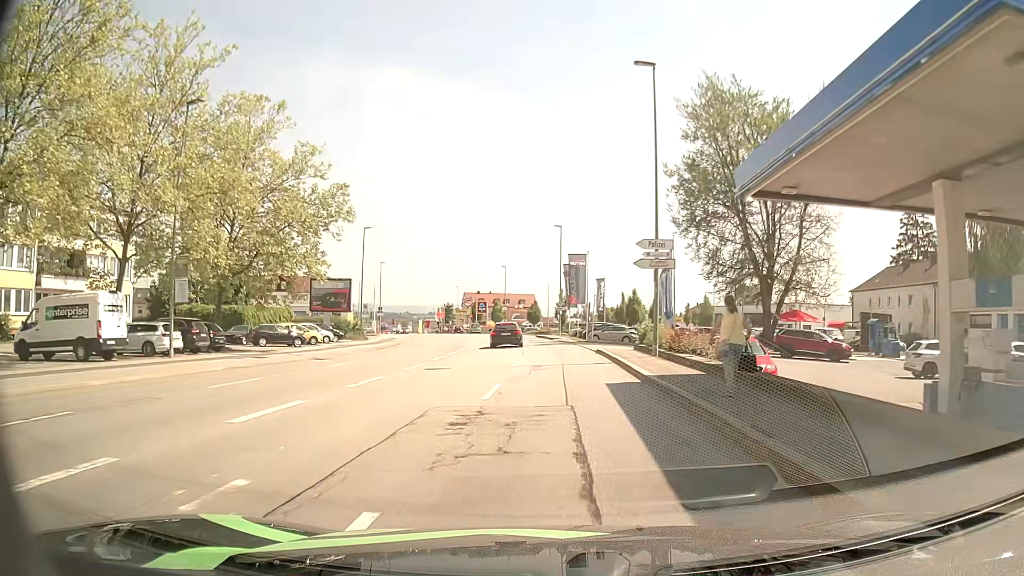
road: tertiary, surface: asphalt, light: Day
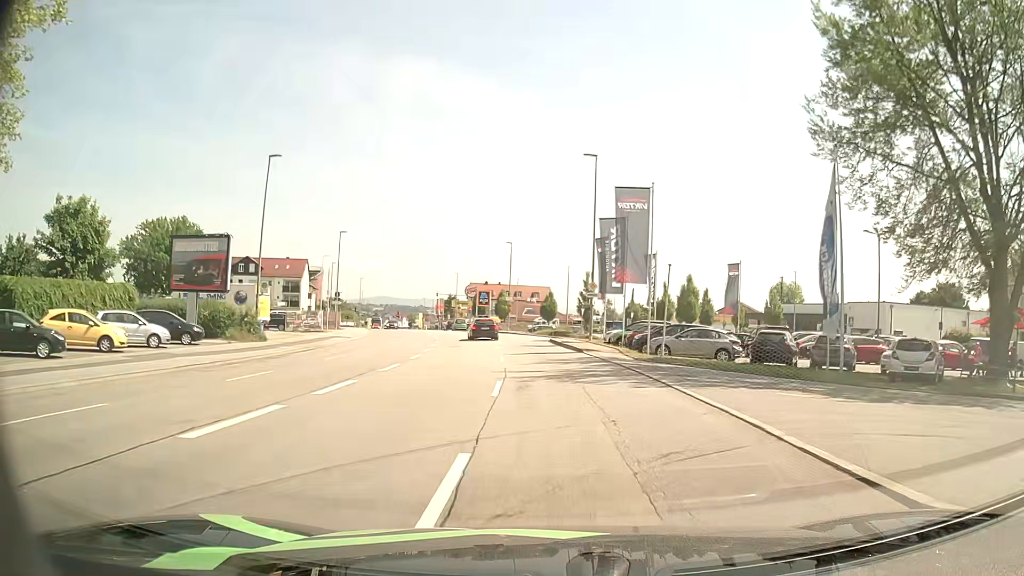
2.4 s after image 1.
(-0.3, +25.9) m; -1°
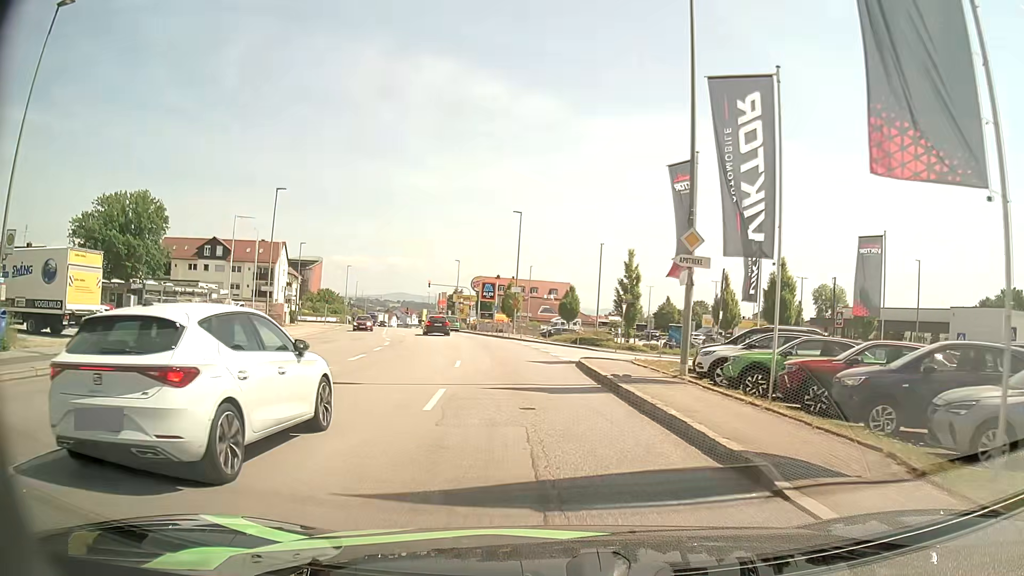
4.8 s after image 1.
(-0.1, +21.3) m; -1°
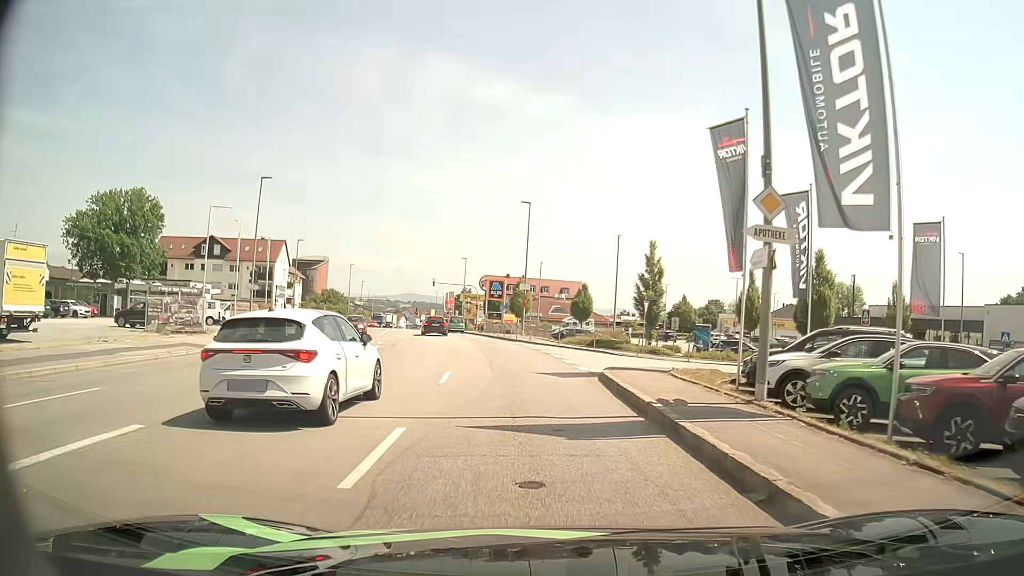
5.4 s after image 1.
(0.0, +4.6) m; -1°
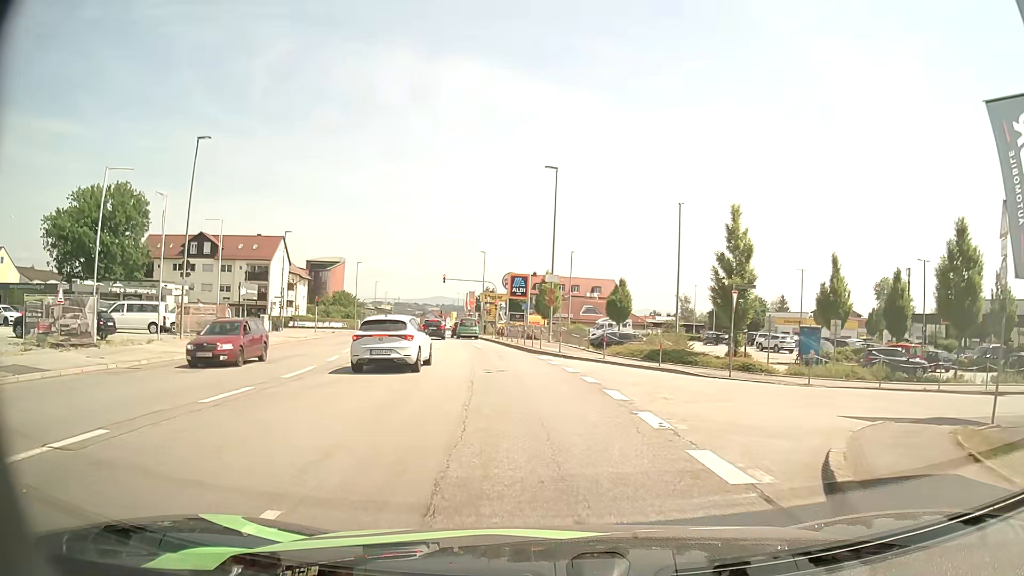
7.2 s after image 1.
(-0.3, +12.2) m; -3°
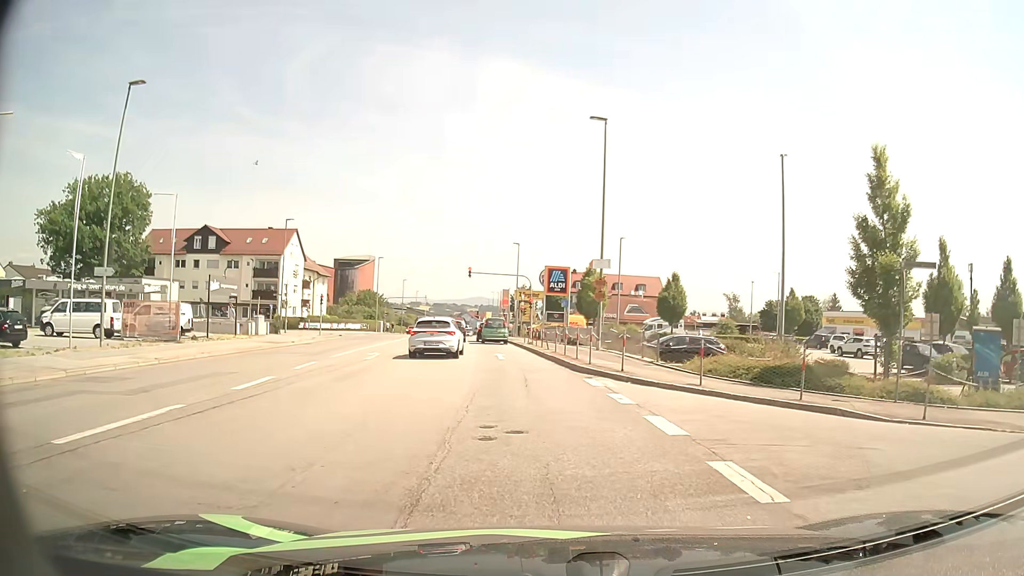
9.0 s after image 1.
(-0.2, +9.5) m; -4°
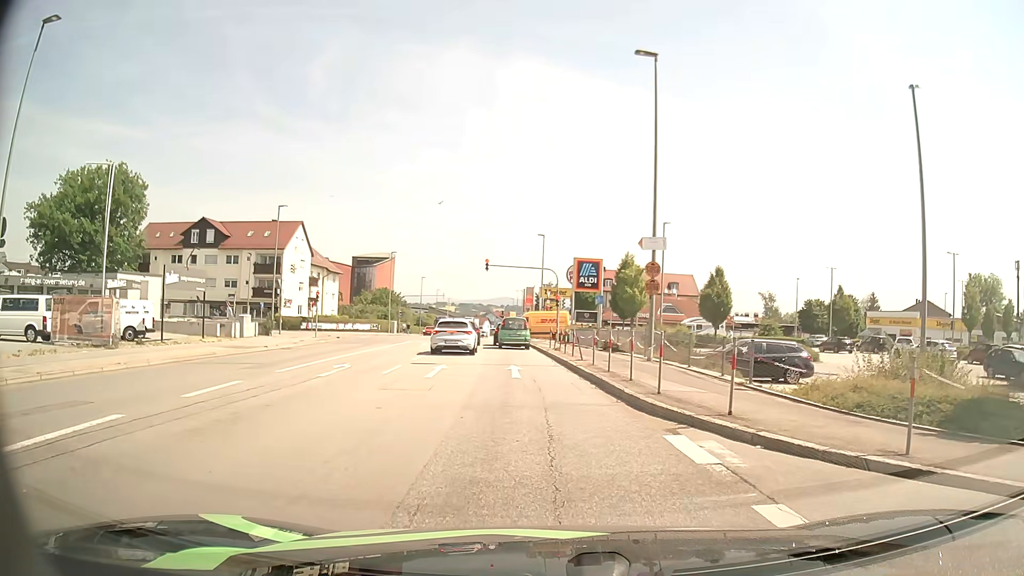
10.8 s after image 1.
(-0.1, +7.4) m; -2°
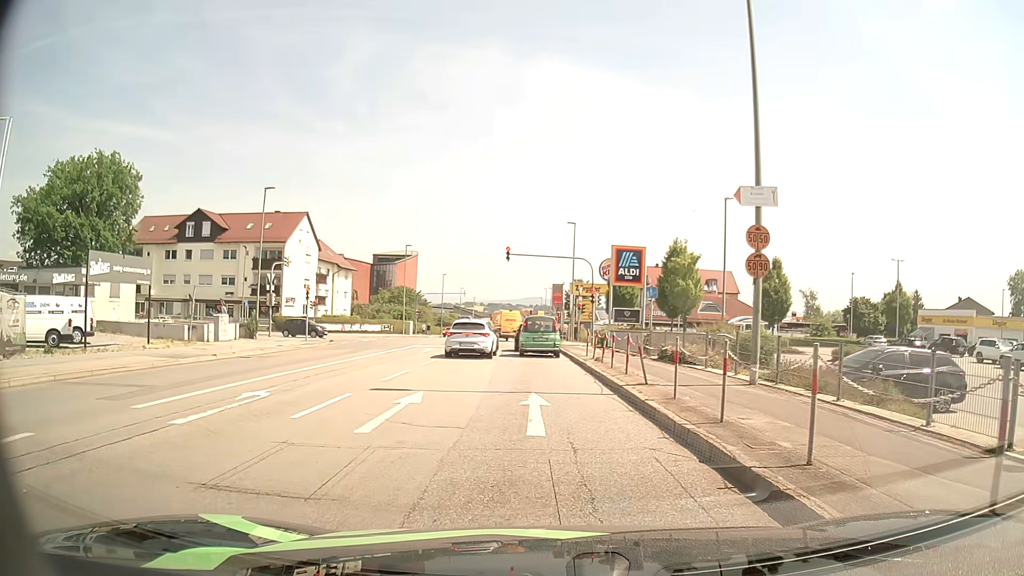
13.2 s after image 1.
(-0.2, +8.0) m; -2°
(0, +10) (0, +20) (-1, +30) (-1, +40) (-2, +50) (-2, +60) (-3, +70) (-4, +80) (-4, +90) (-5, +100) m
